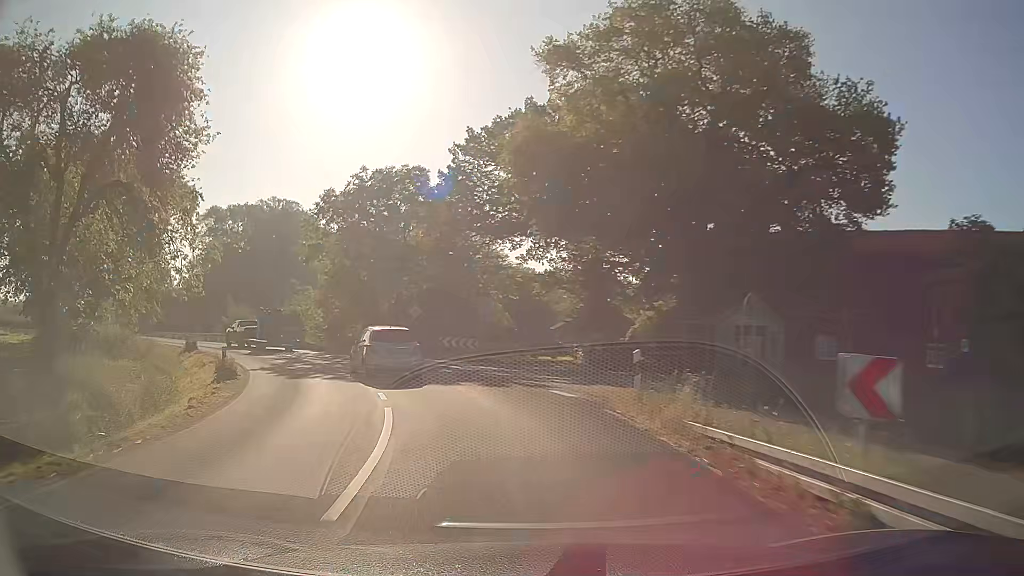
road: secondary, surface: asphalt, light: Day
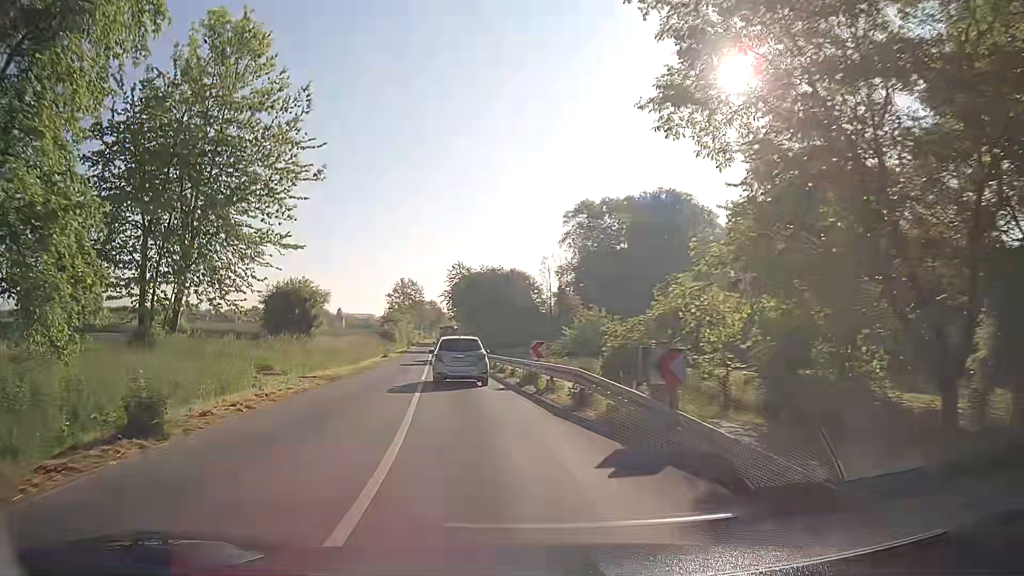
(-10.0, +32.2) m; -34°
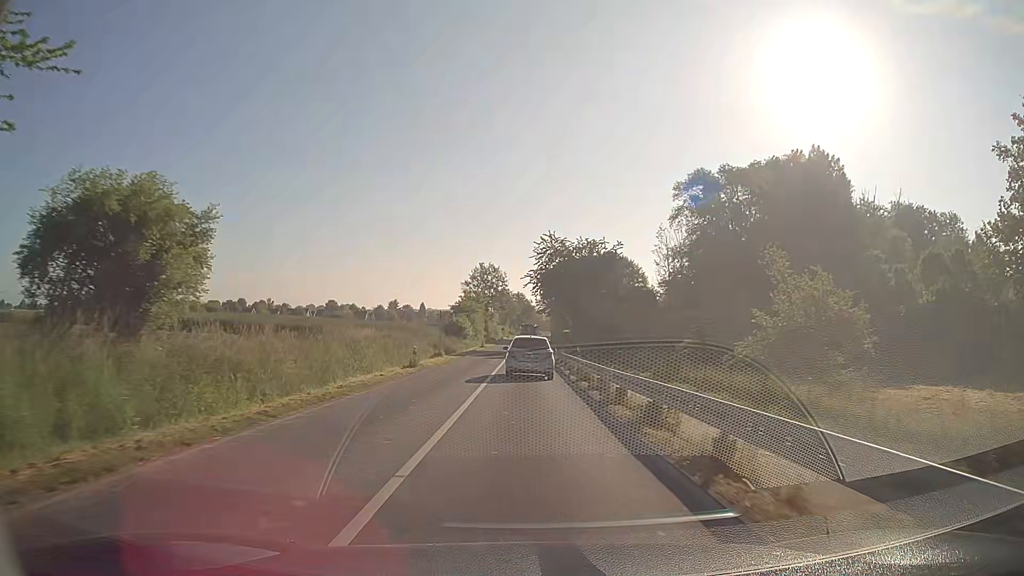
(-2.8, +25.9) m; -8°
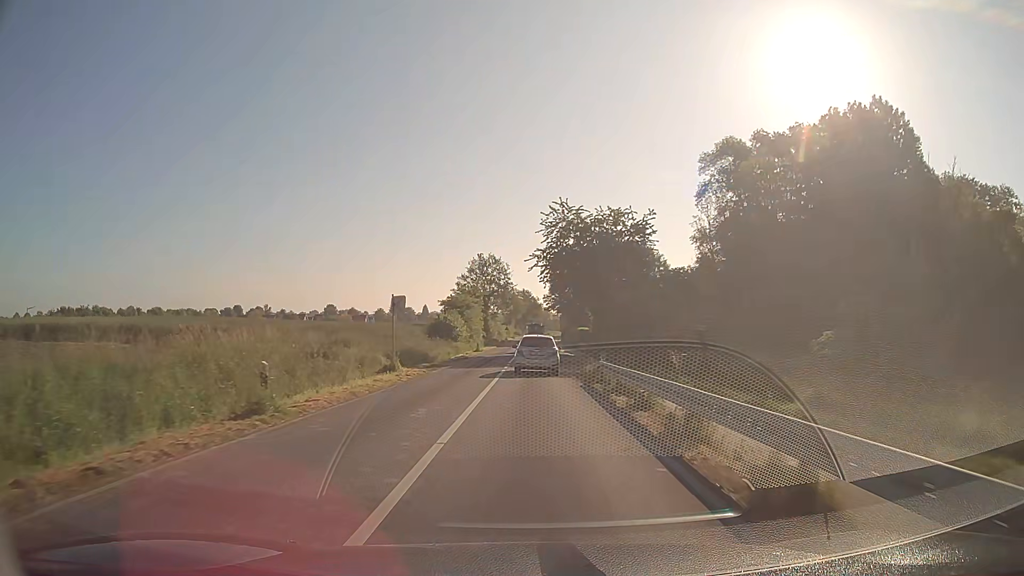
(-0.1, +18.2) m; -1°
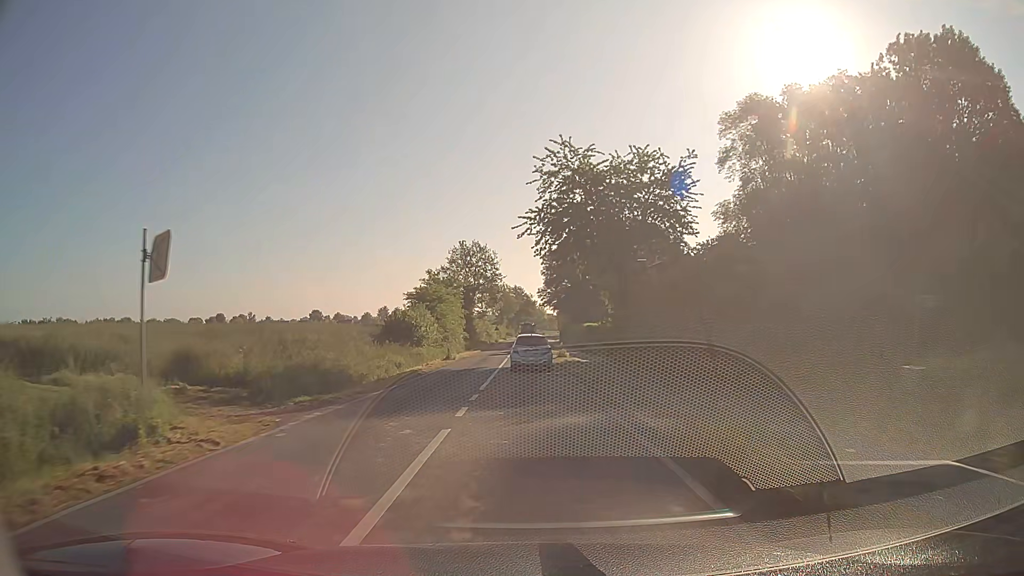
(+0.2, +18.7) m; +1°
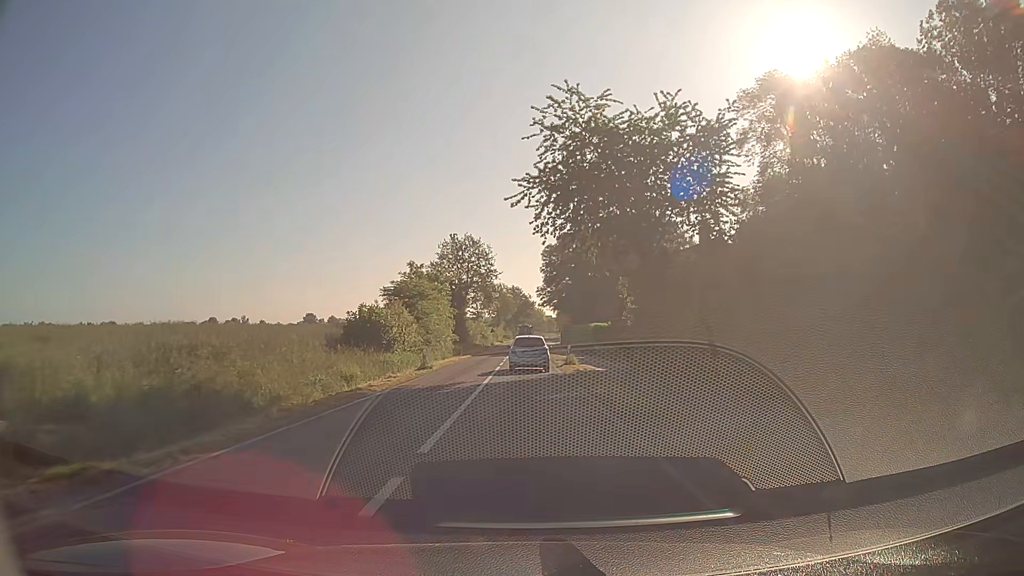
(0.0, +9.6) m; 0°
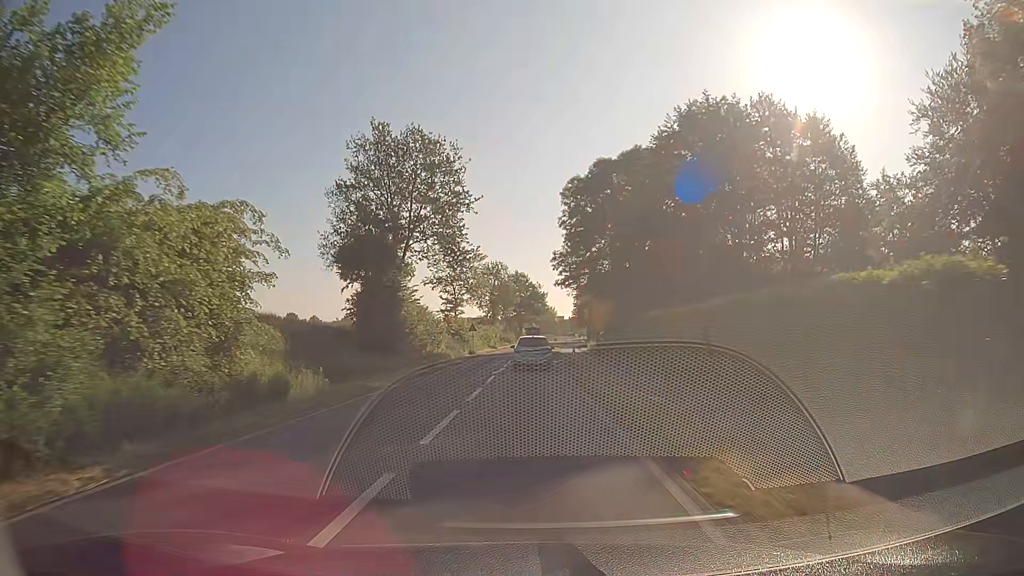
(-0.2, +50.7) m; 0°
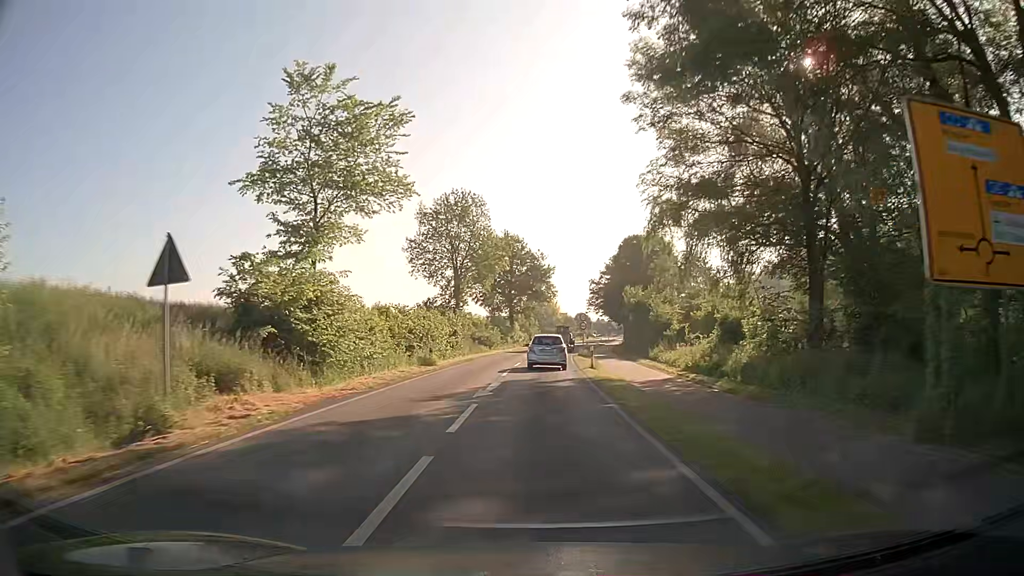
(-0.2, +53.3) m; -1°
(0, +10) (0, +20) (+1, +30) (+1, +40) (+2, +50) (+3, +60) (+4, +70) (+5, +80) (+7, +90) (+8, +100) m
